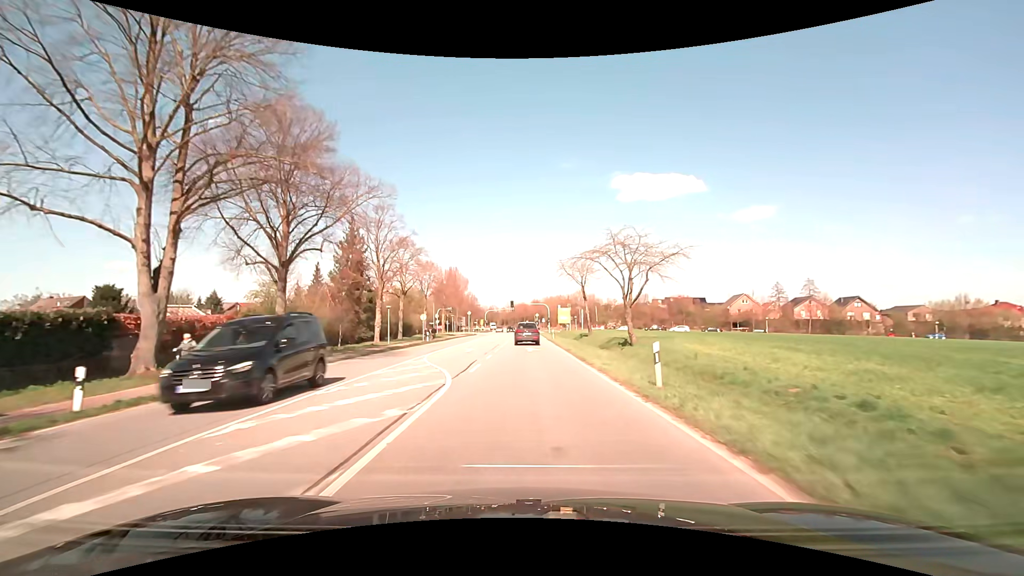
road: primary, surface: asphalt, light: Day
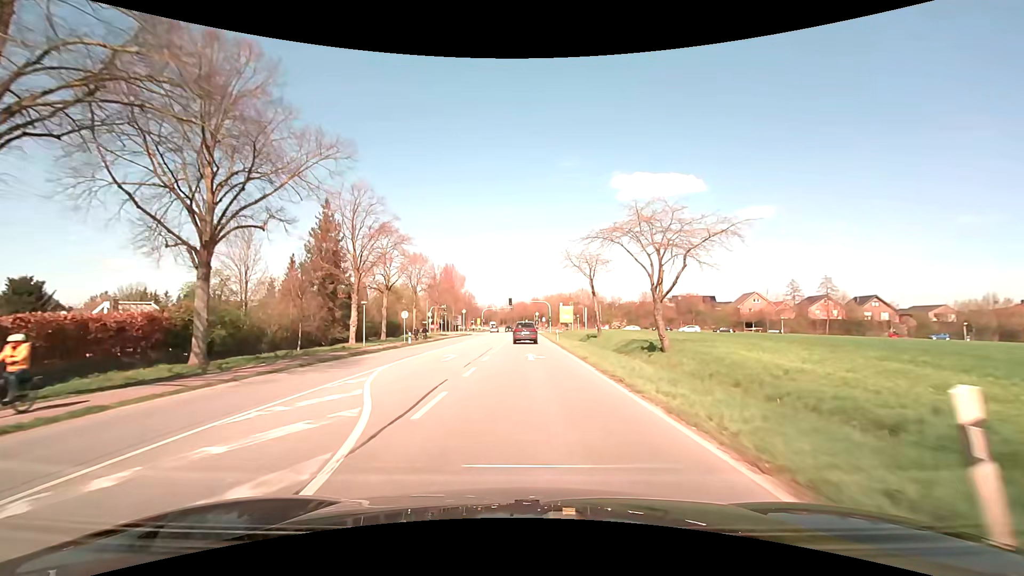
(0.0, +7.6) m; 0°
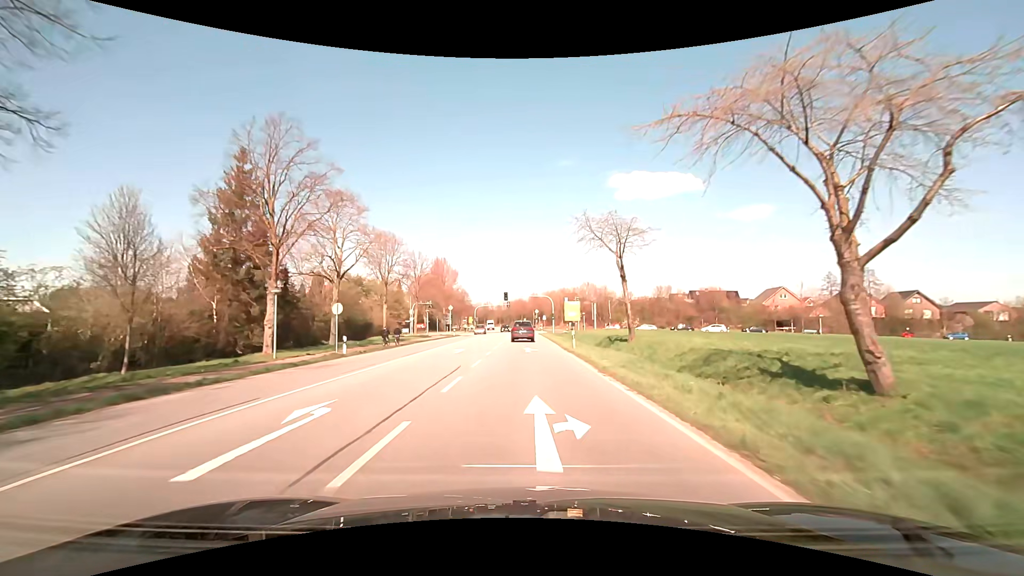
(0.0, +15.2) m; 0°
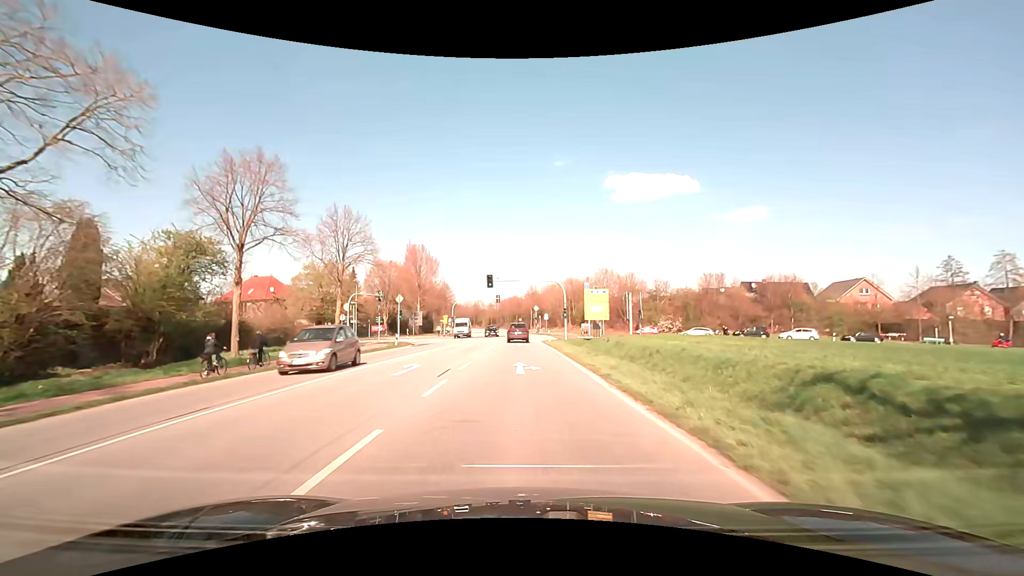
(+0.1, +30.5) m; 0°
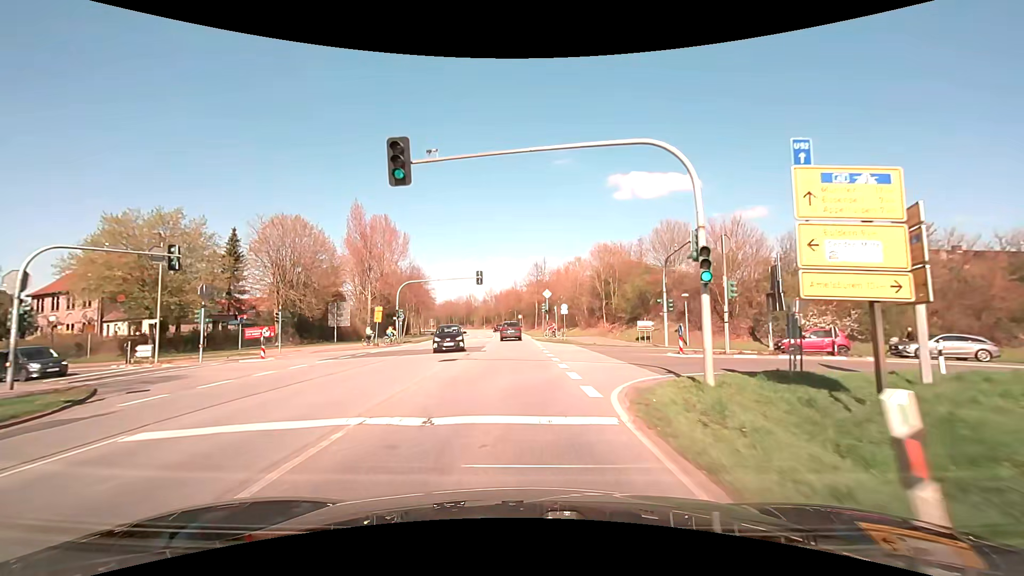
(0.0, +38.4) m; 0°
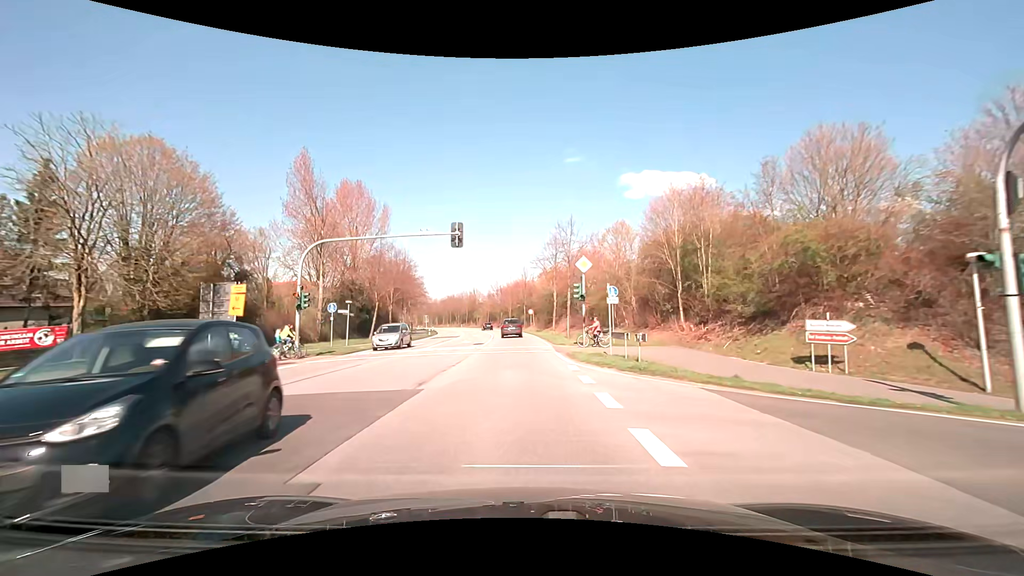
(-0.2, +23.0) m; -1°
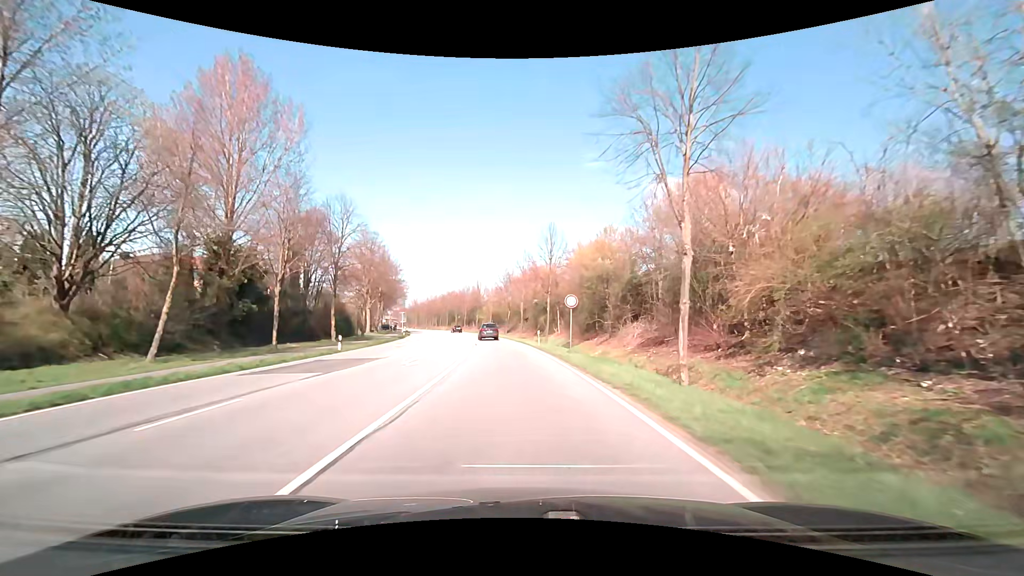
(-0.6, +38.3) m; -2°
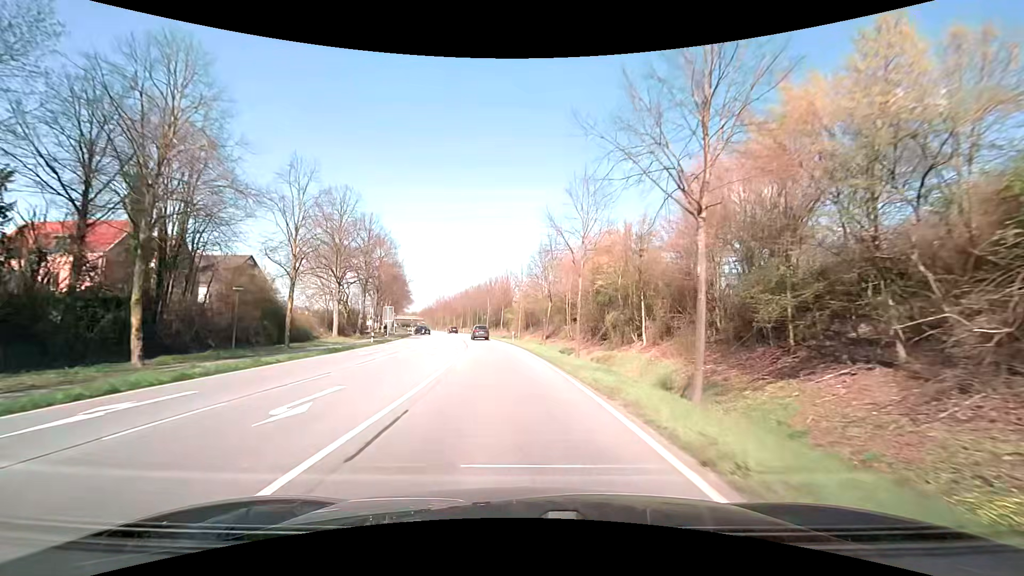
(-1.1, +30.9) m; -4°
